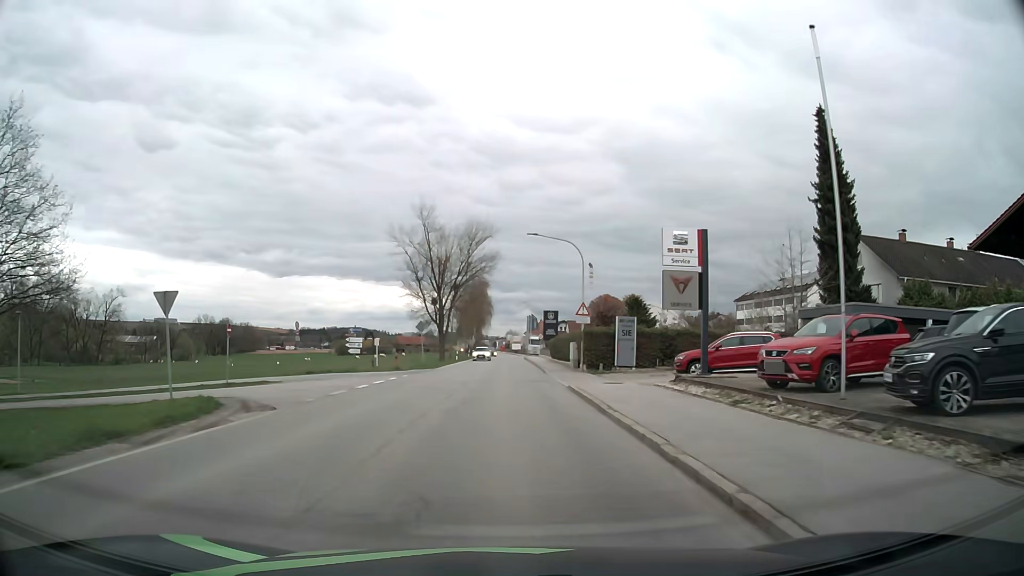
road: secondary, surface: asphalt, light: Day
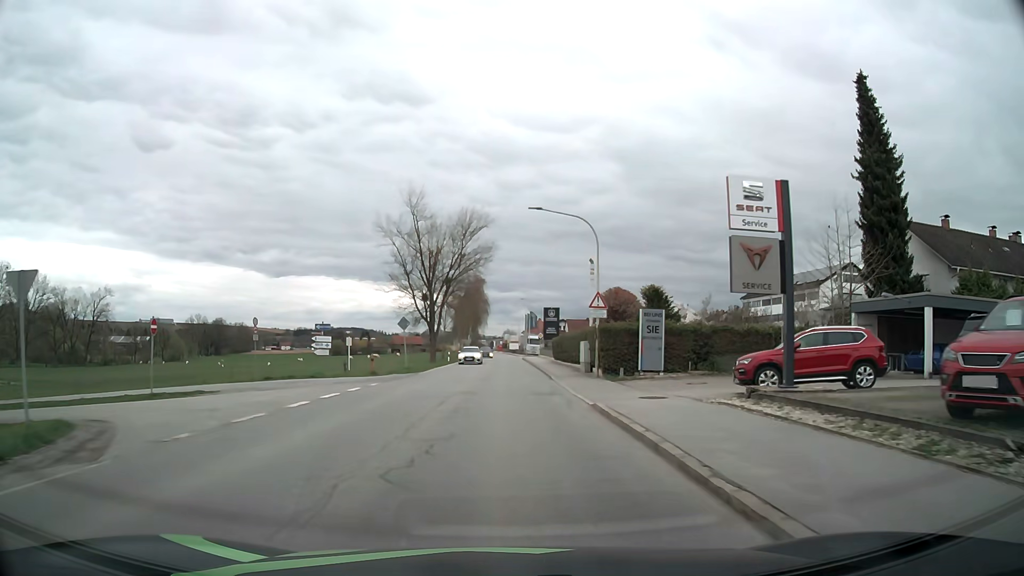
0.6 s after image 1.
(0.0, +6.8) m; 0°
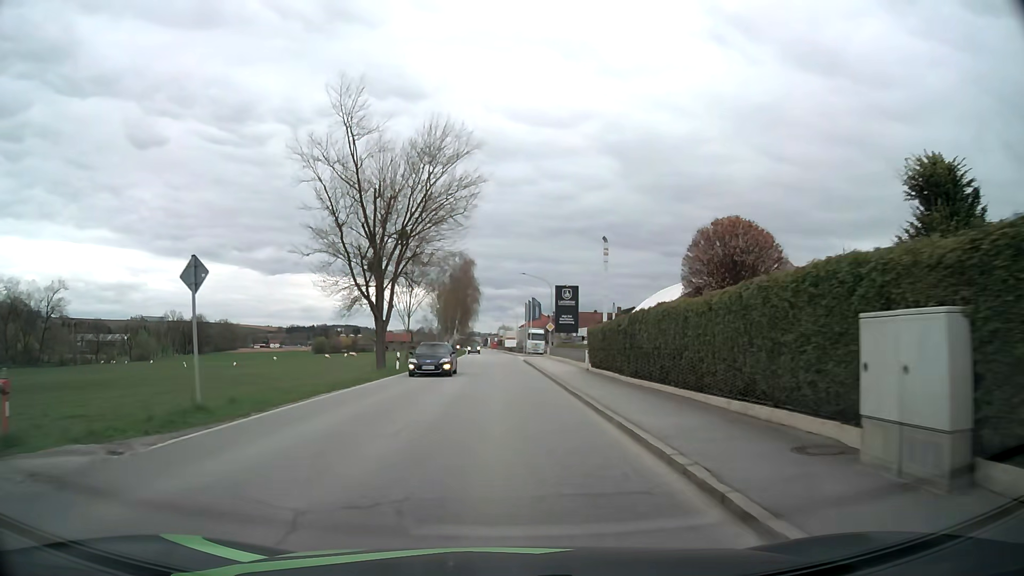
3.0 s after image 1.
(+0.1, +27.2) m; 0°
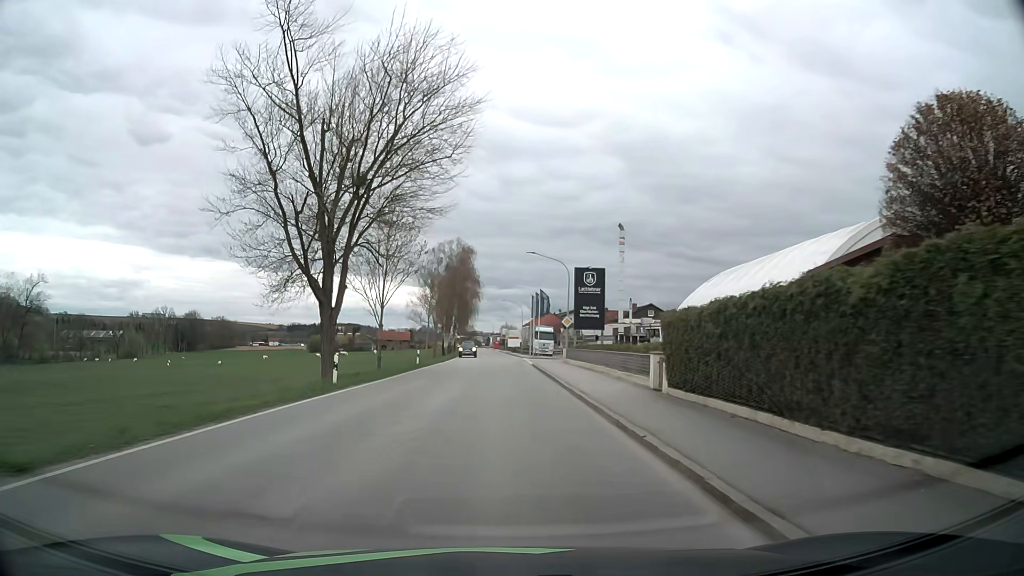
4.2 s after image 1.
(-0.1, +13.7) m; -1°
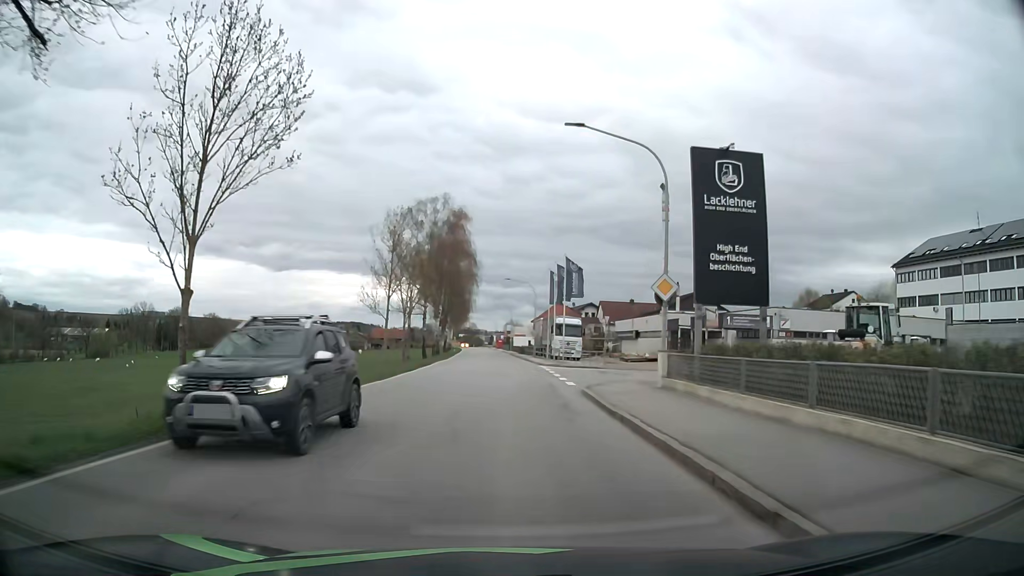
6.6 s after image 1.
(0.0, +27.6) m; 0°
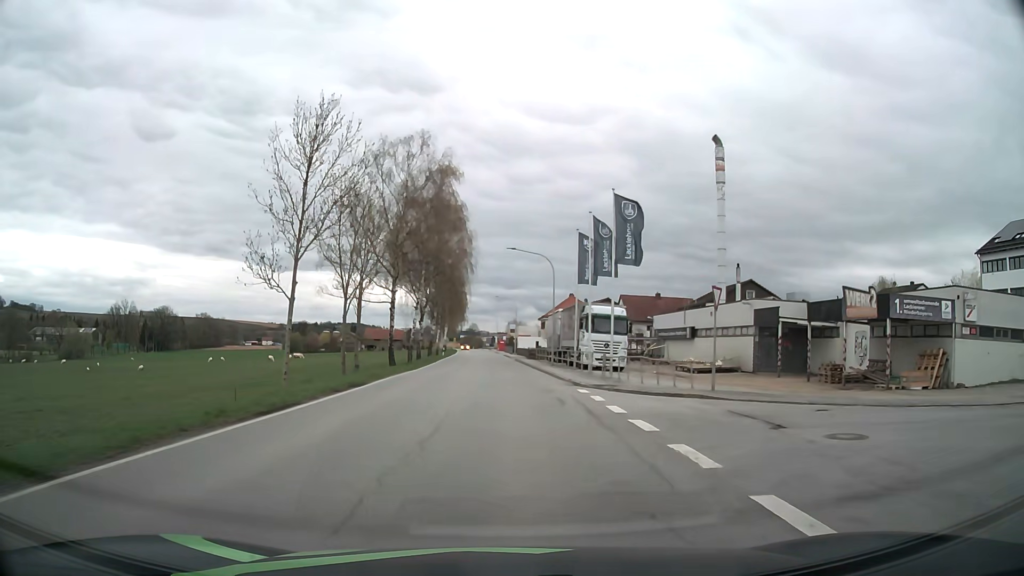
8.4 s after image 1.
(0.0, +21.0) m; 0°
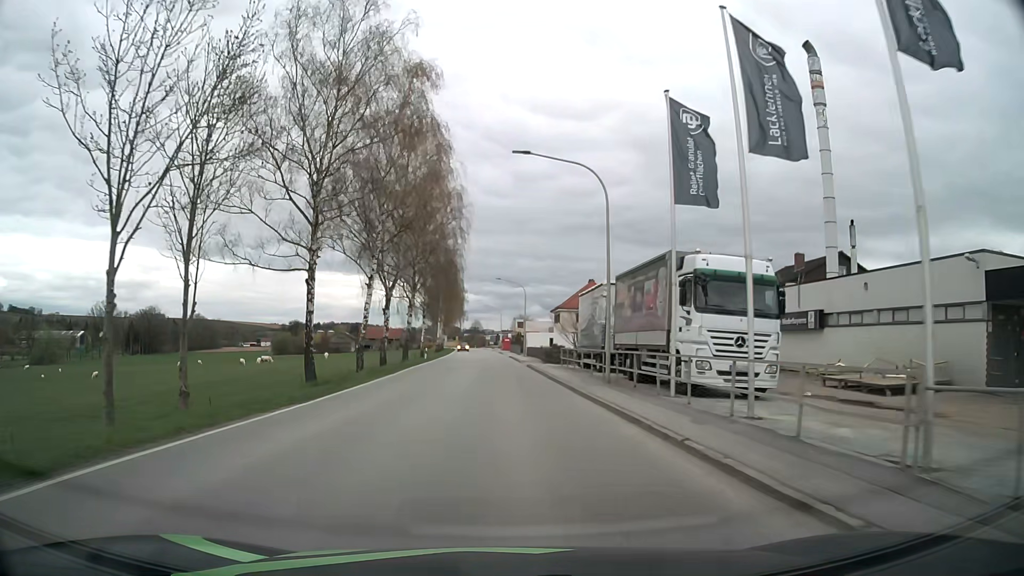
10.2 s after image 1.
(+0.1, +21.3) m; 0°
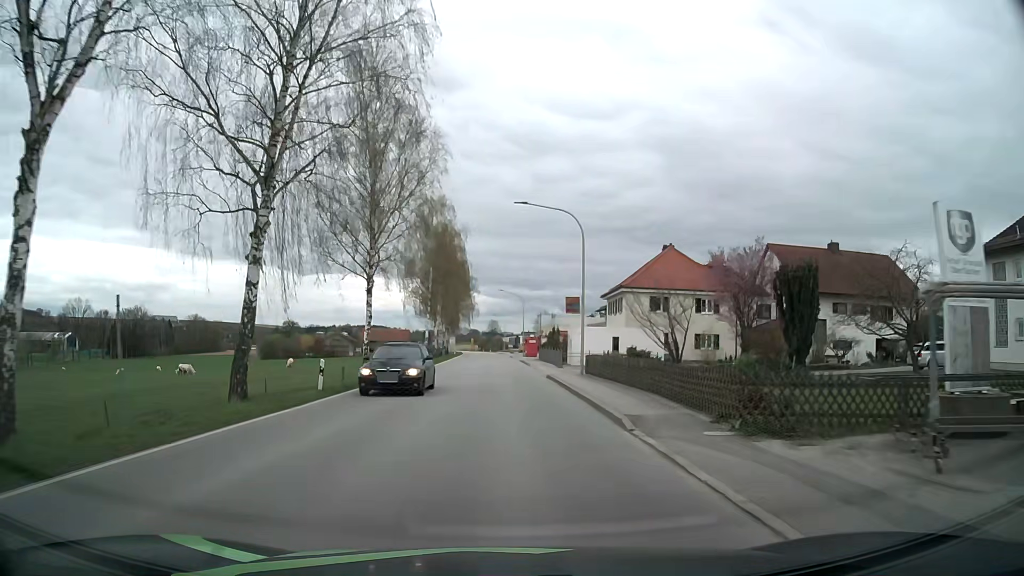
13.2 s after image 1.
(-0.6, +36.0) m; -2°
(0, +10) (0, +20) (0, +30) (0, +40) (0, +50) (-1, +60) (-1, +70) (-1, +80) (-1, +90) (-2, +100) m
